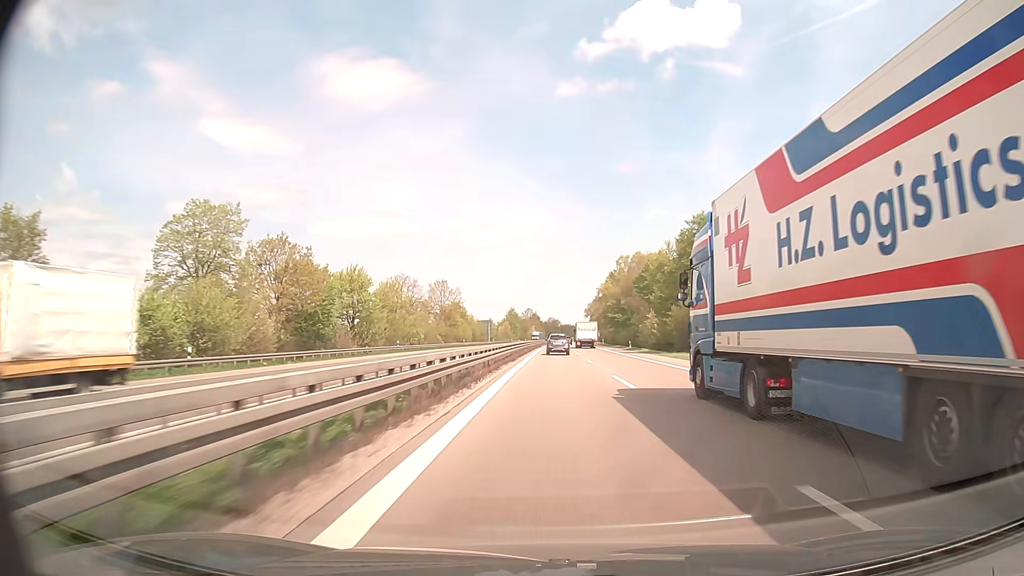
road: trunk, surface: asphalt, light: Day
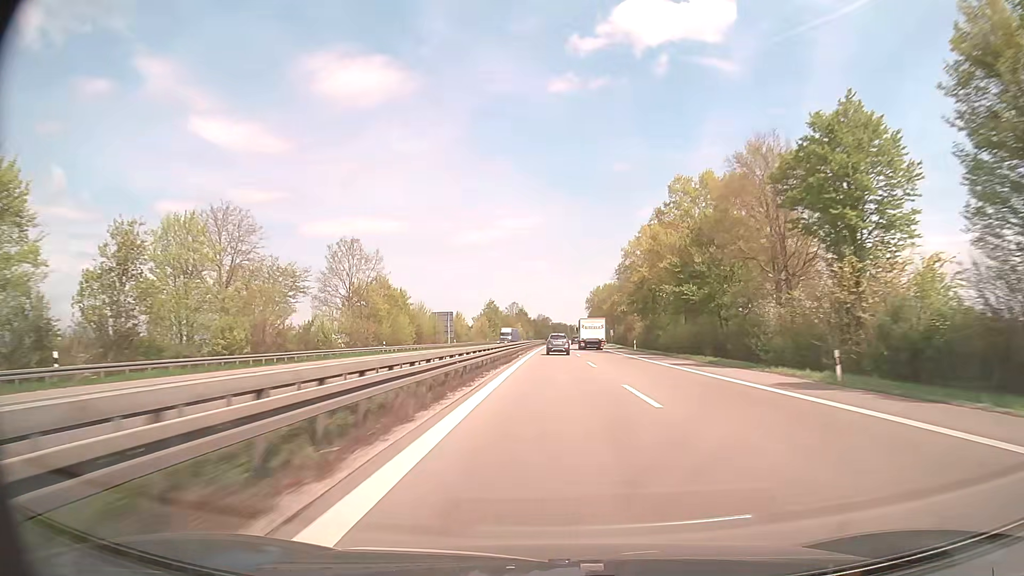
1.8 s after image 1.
(+0.4, +59.1) m; +1°
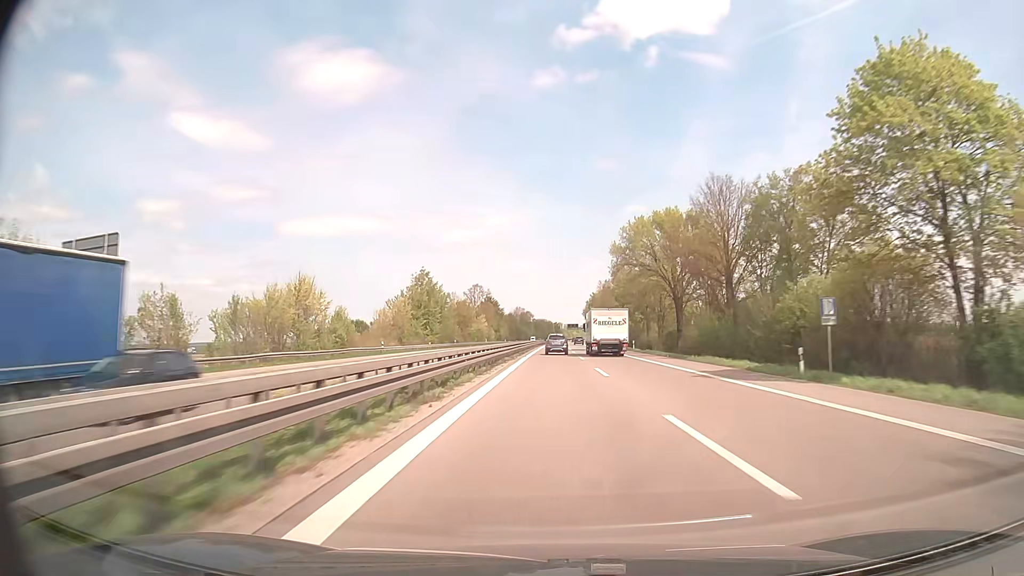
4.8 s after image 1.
(+1.2, +97.8) m; +2°
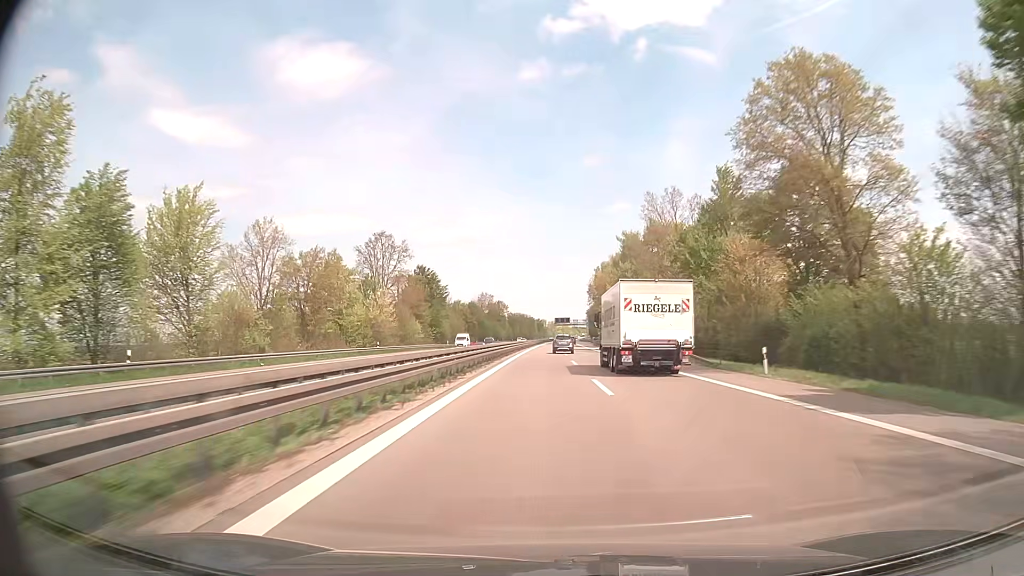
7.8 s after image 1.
(+1.4, +98.2) m; +1°
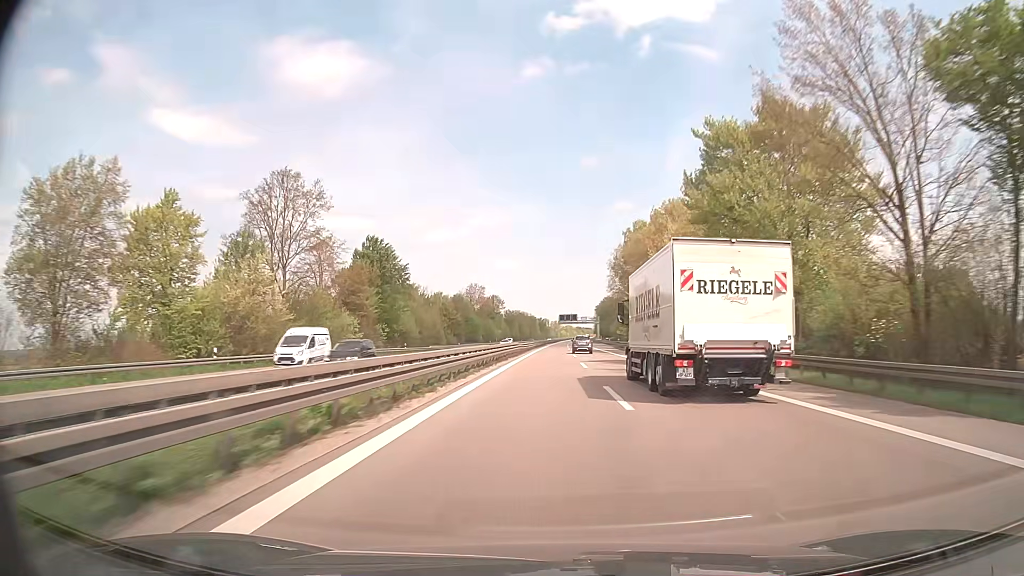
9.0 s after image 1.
(0.0, +39.5) m; 0°
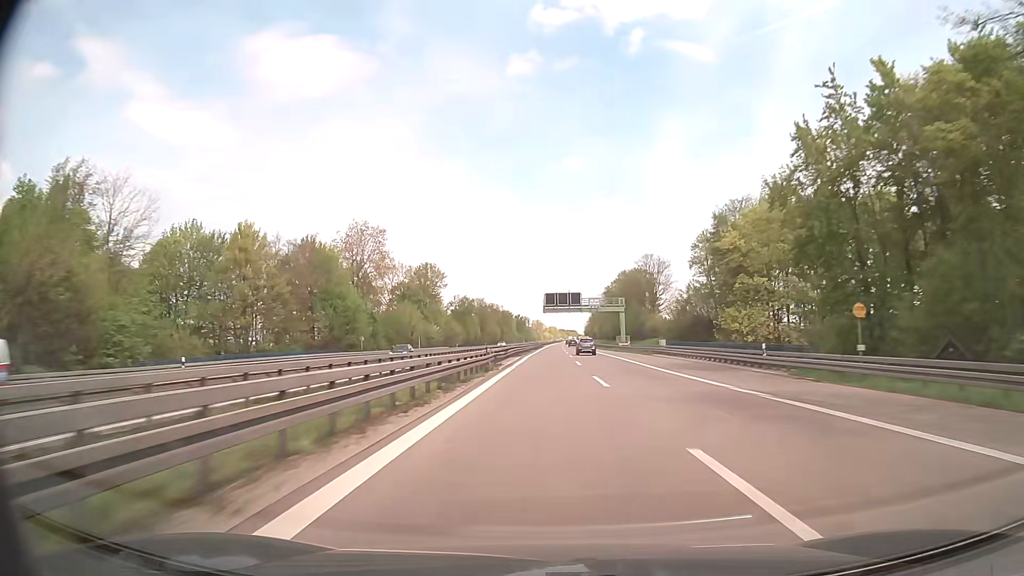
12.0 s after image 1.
(+1.3, +100.9) m; +1°
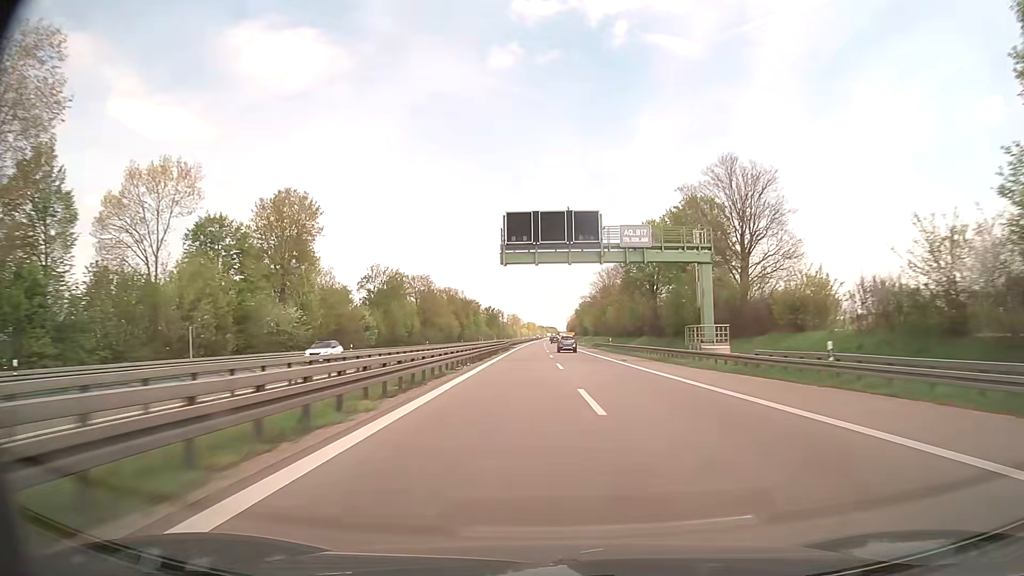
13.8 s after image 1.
(+0.9, +62.6) m; +2°
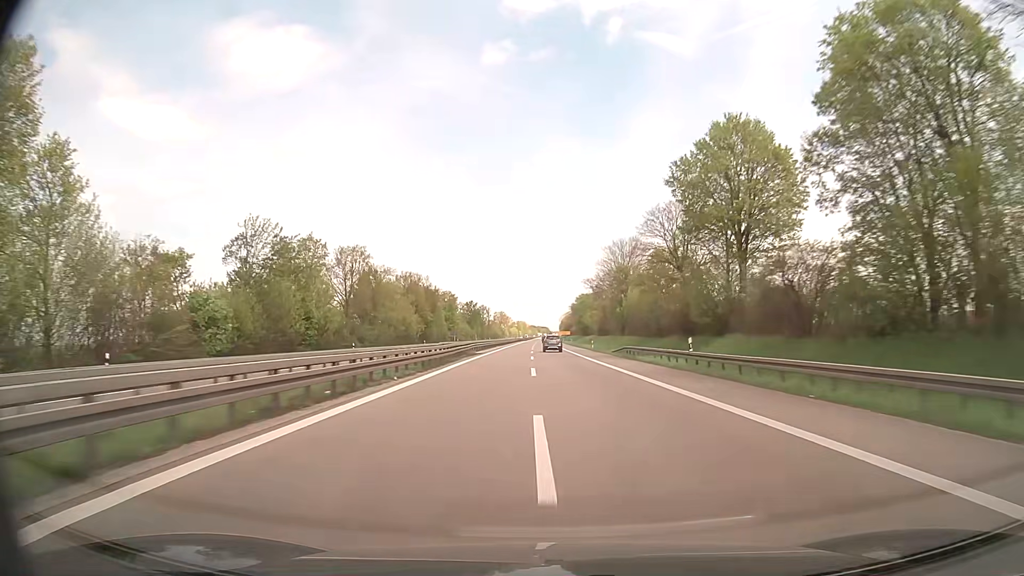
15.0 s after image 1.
(+0.4, +42.6) m; +1°
(0, +10) (0, +20) (0, +30) (0, +40) (0, +50) (0, +60) (0, +70) (0, +80) (0, +90) (0, +100) m
